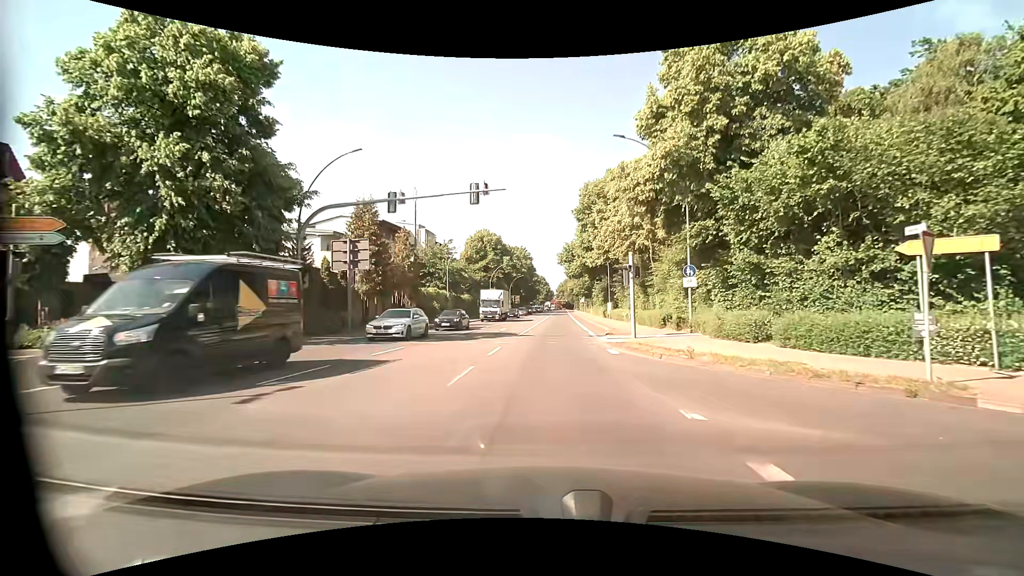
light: Day
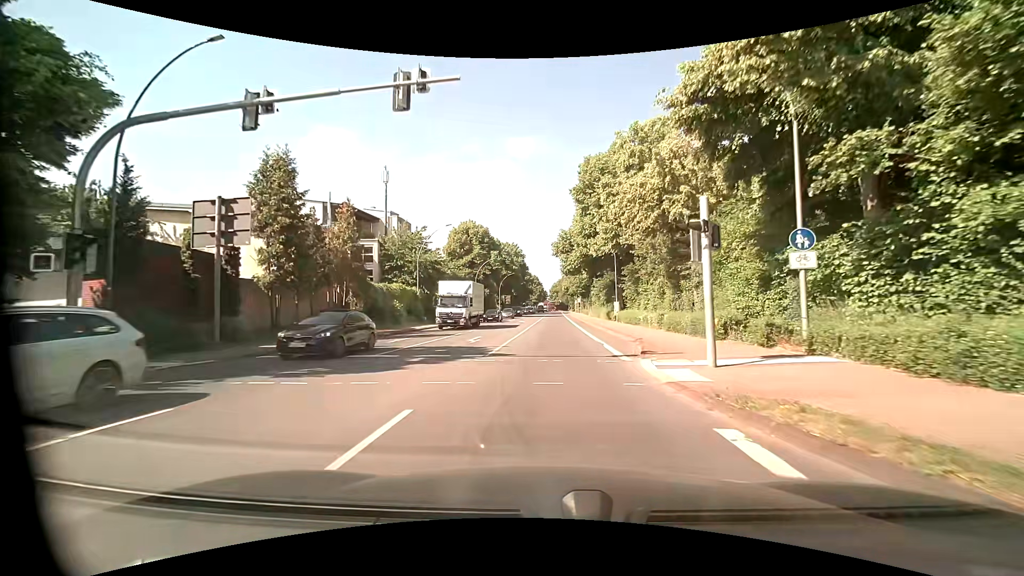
(0.0, +11.5) m; 0°
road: primary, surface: asphalt
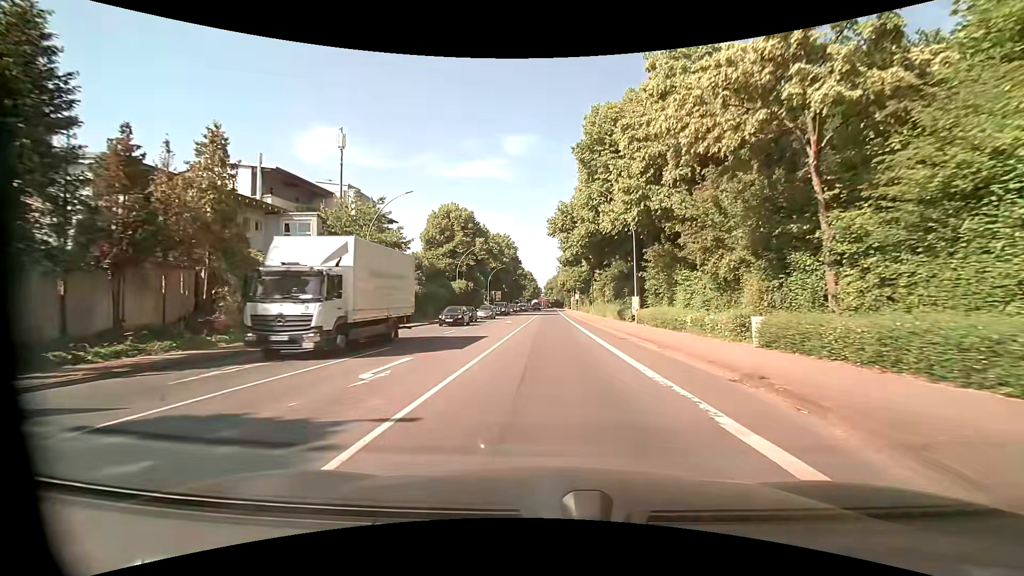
(+0.1, +13.0) m; +1°
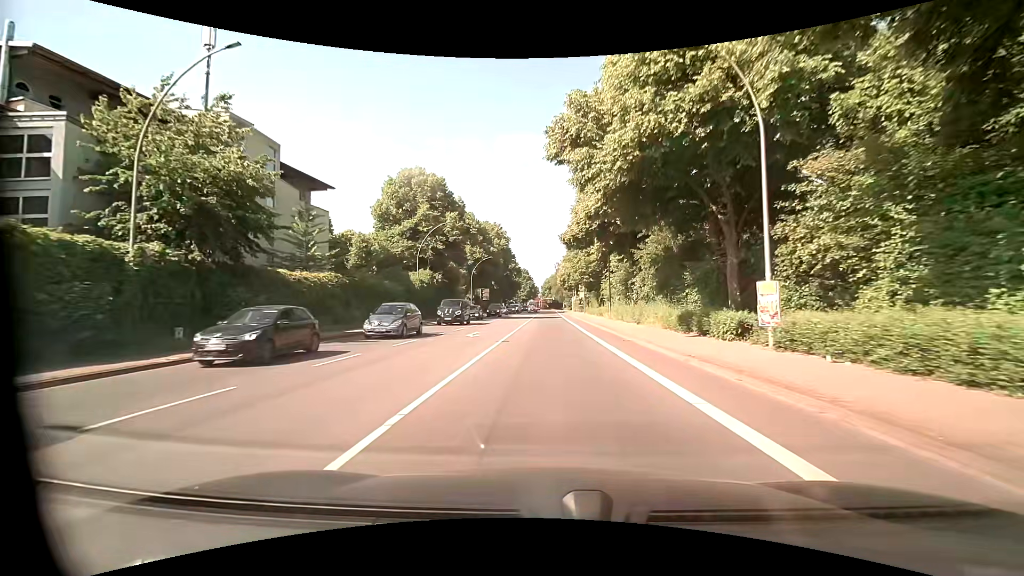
(0.0, +21.1) m; 0°
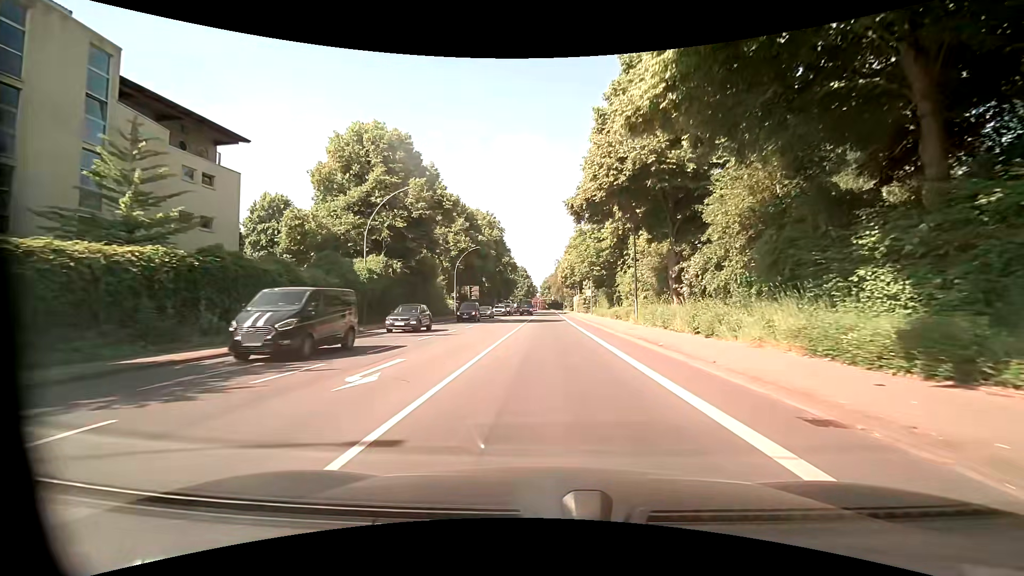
(0.0, +14.7) m; 0°
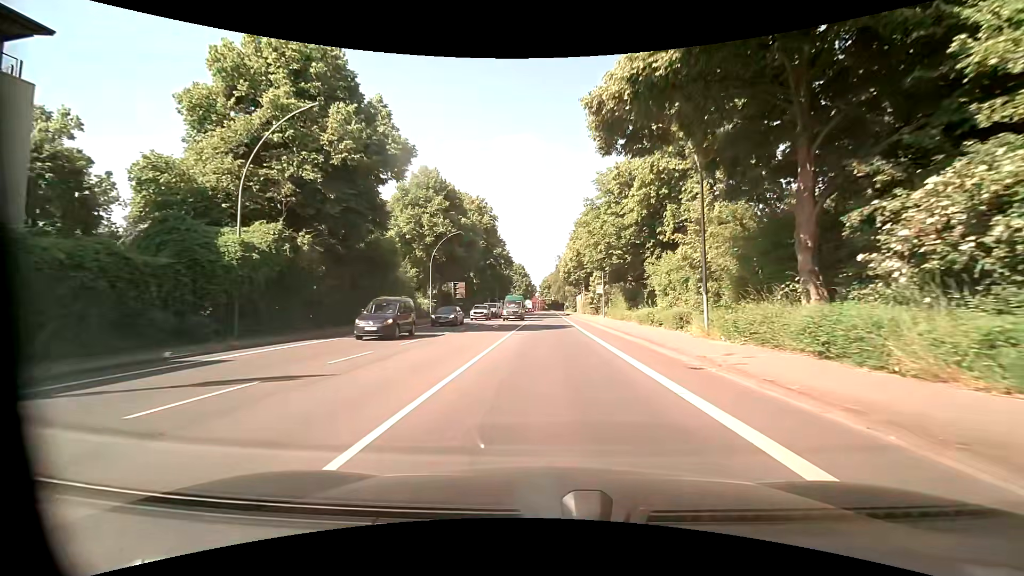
(-0.1, +15.0) m; 0°
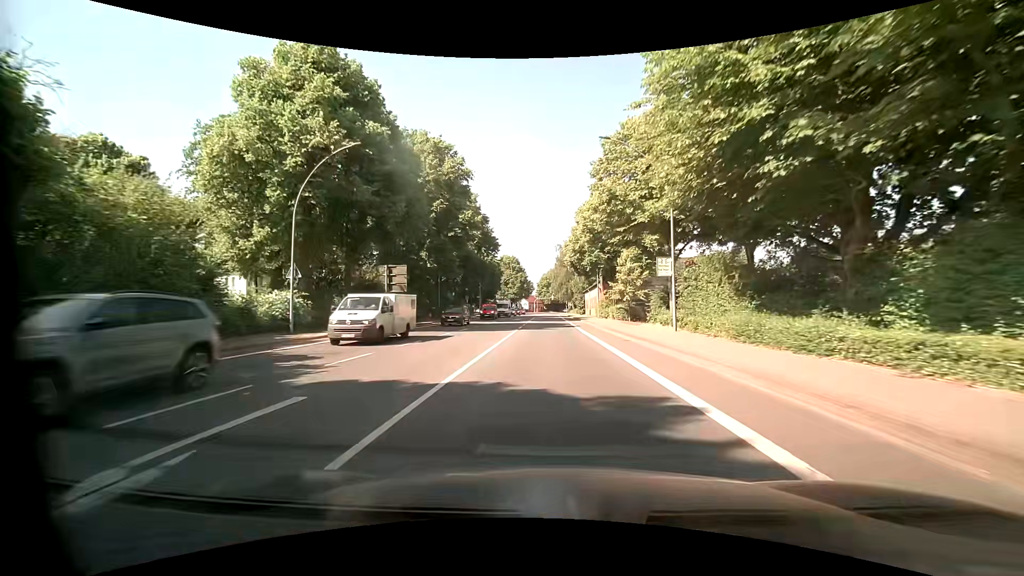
(-0.1, +30.7) m; 0°
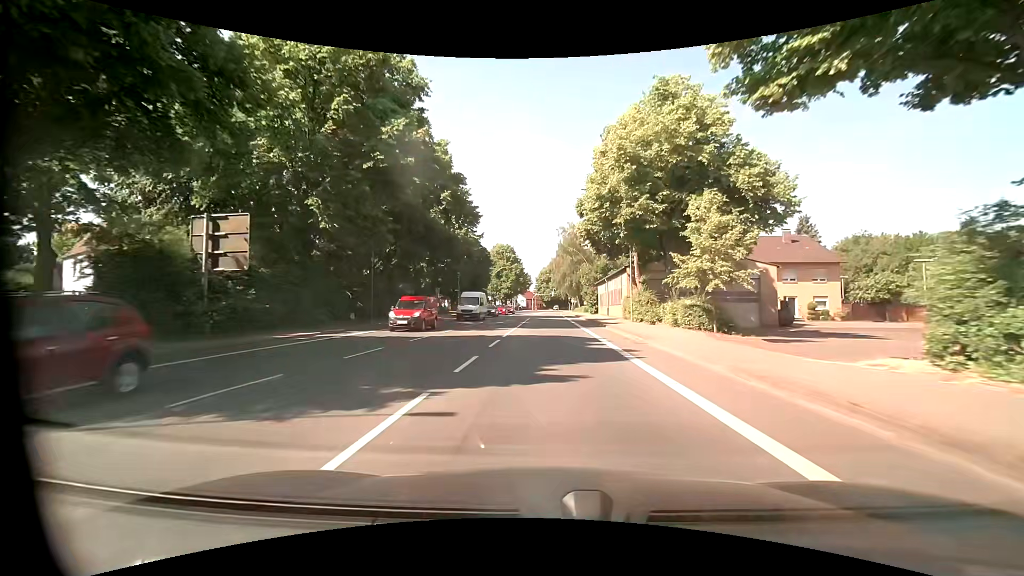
(0.0, +23.4) m; 0°
(0, +10) (0, +20) (0, +30) (0, +40) (0, +50) (0, +60) (0, +70) (+1, +80) (+1, +90) (+1, +100) m
